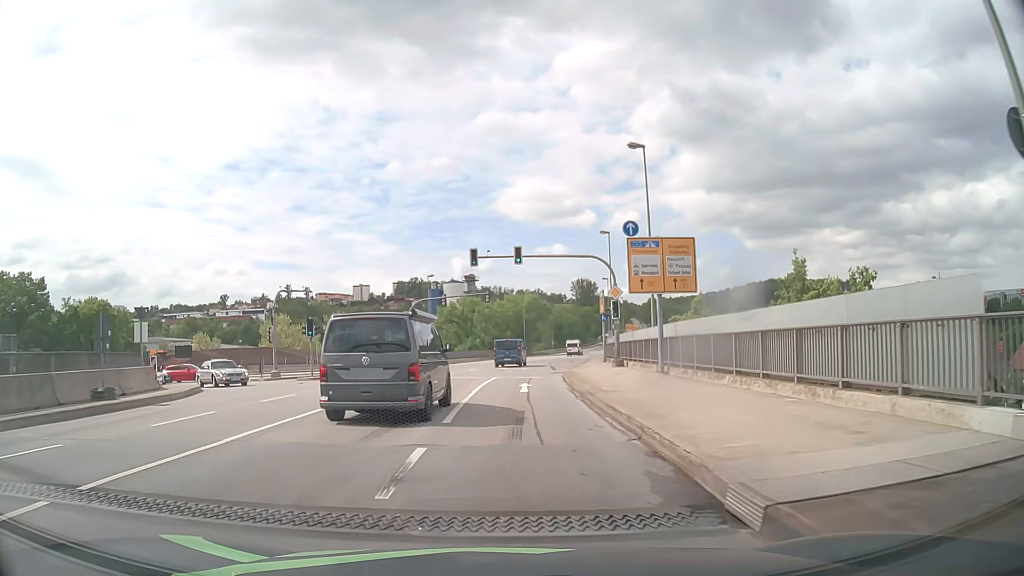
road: primary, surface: asphalt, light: Day
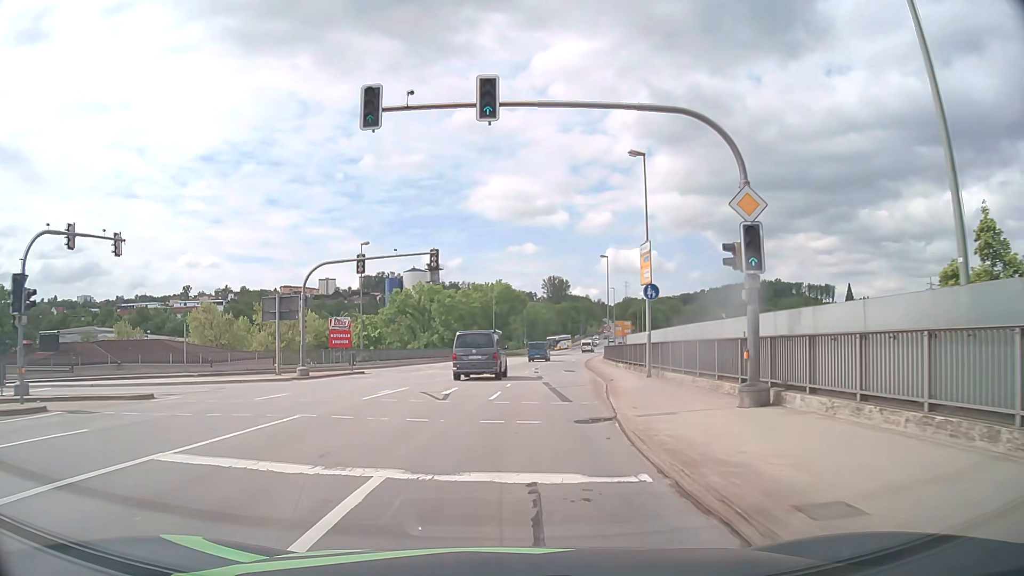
(+0.1, +23.1) m; +2°
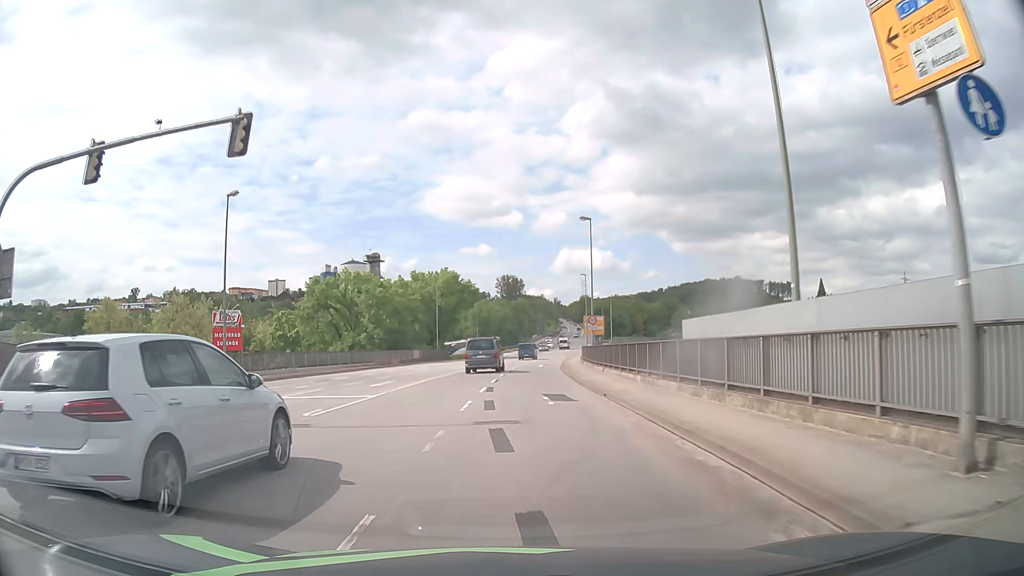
(+0.9, +20.2) m; +4°
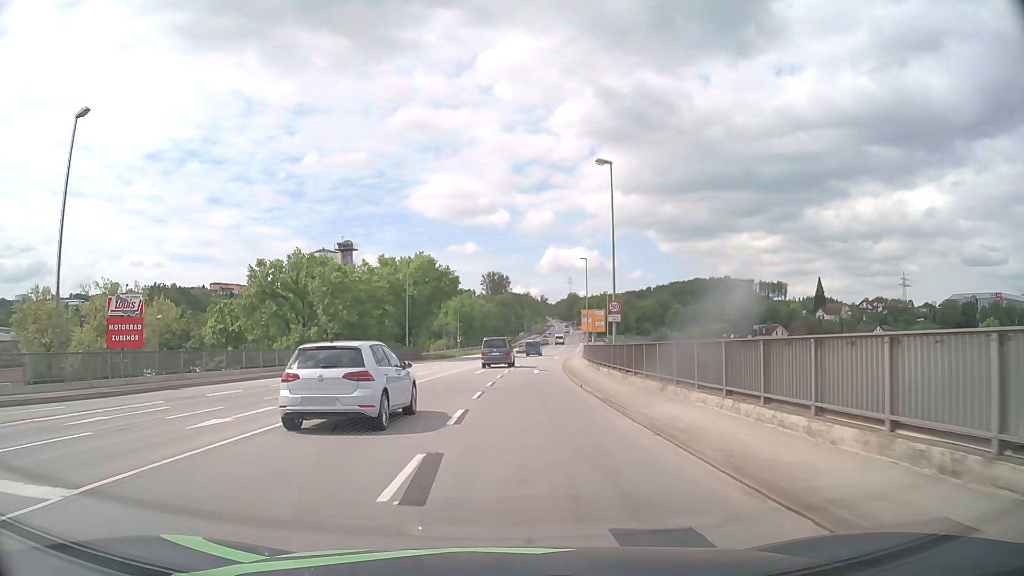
(+0.1, +14.7) m; +1°
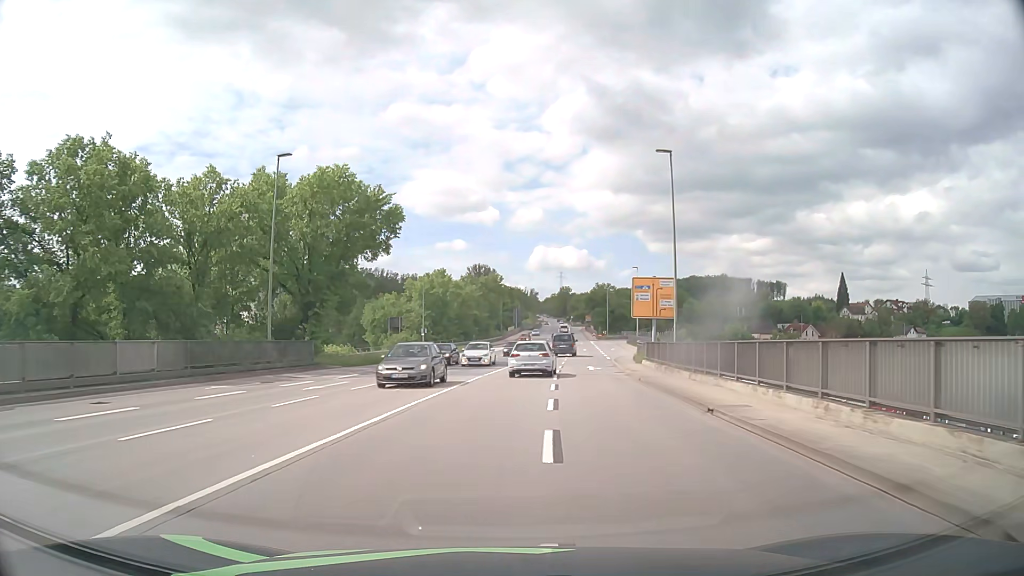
(+0.1, +40.2) m; +1°
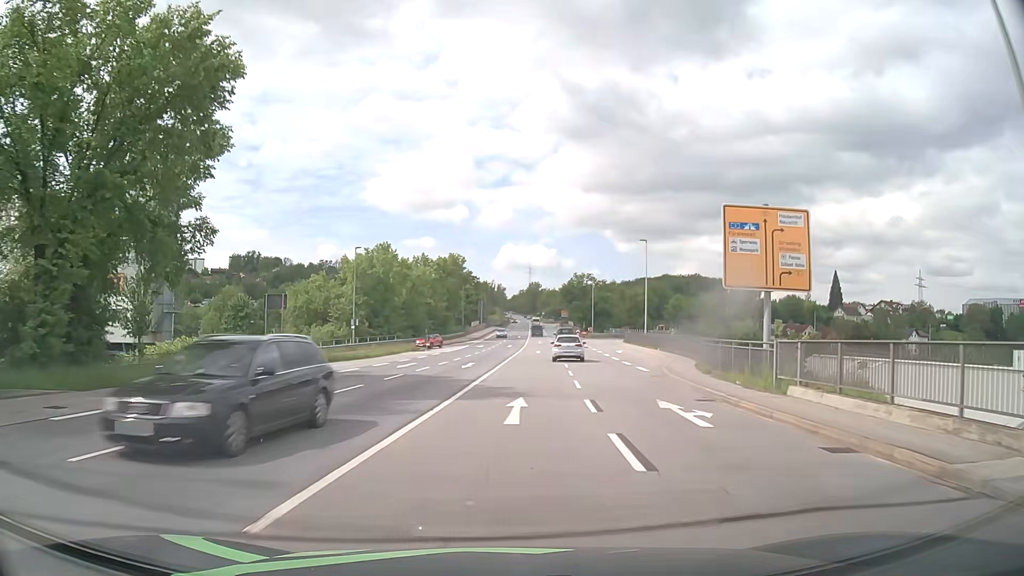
(+0.6, +24.6) m; +3°
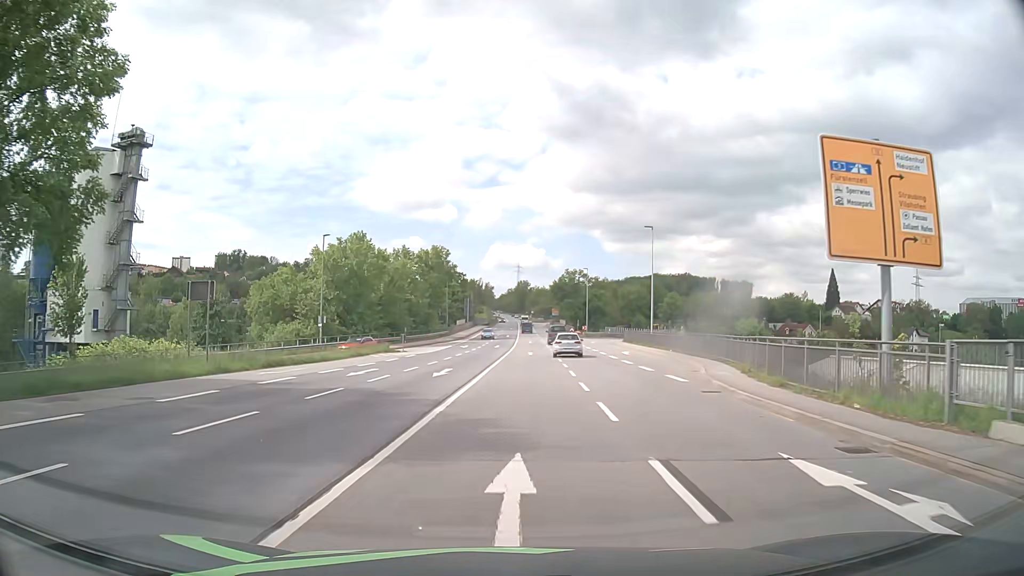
(+0.1, +8.0) m; +1°
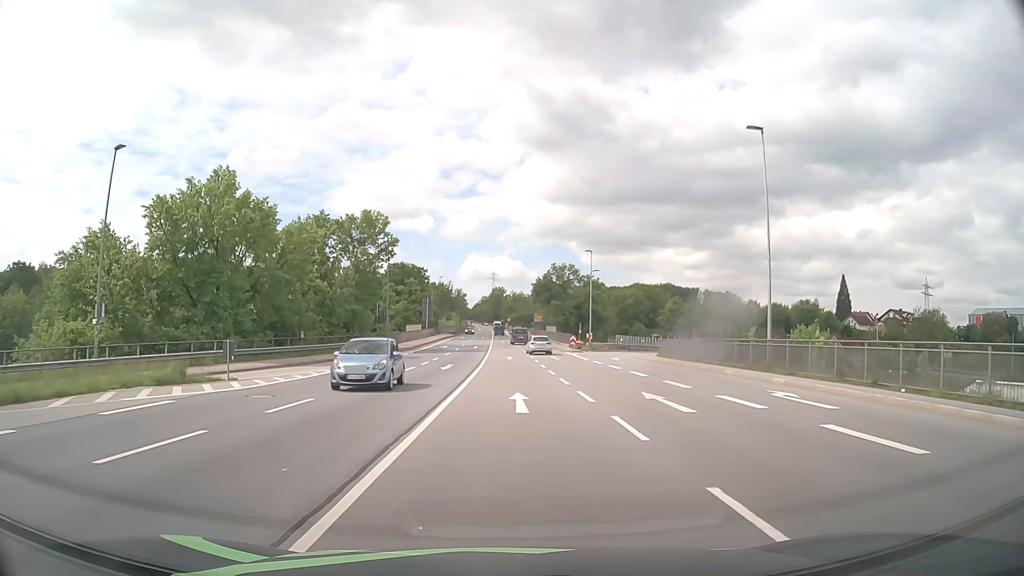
(+0.7, +31.9) m; +2°
(0, +10) (0, +20) (0, +30) (0, +40) (0, +50) (0, +60) (0, +70) (0, +80) (0, +90) (-1, +100) m
